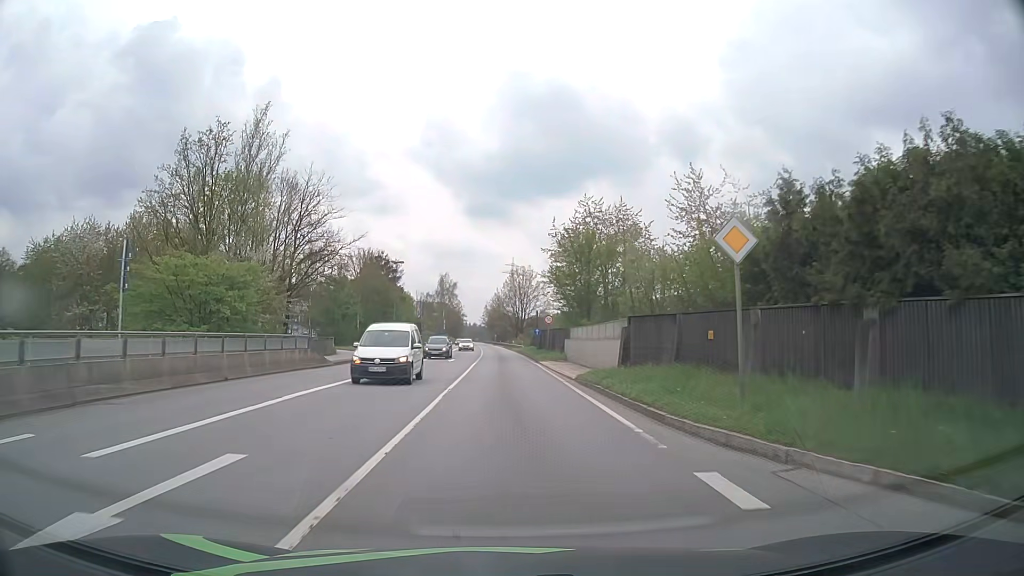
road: primary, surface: asphalt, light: Day
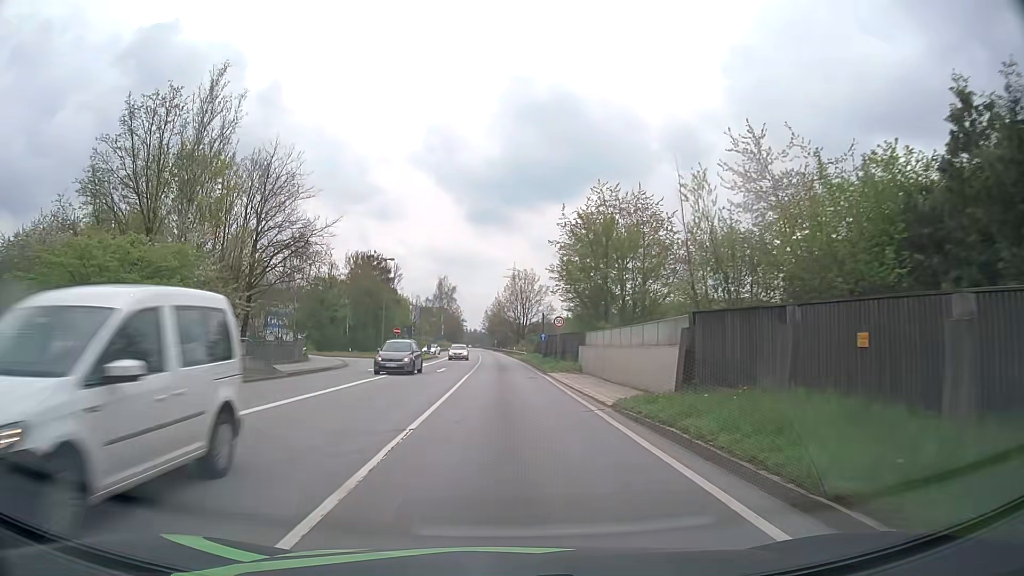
(0.0, +7.6) m; 0°
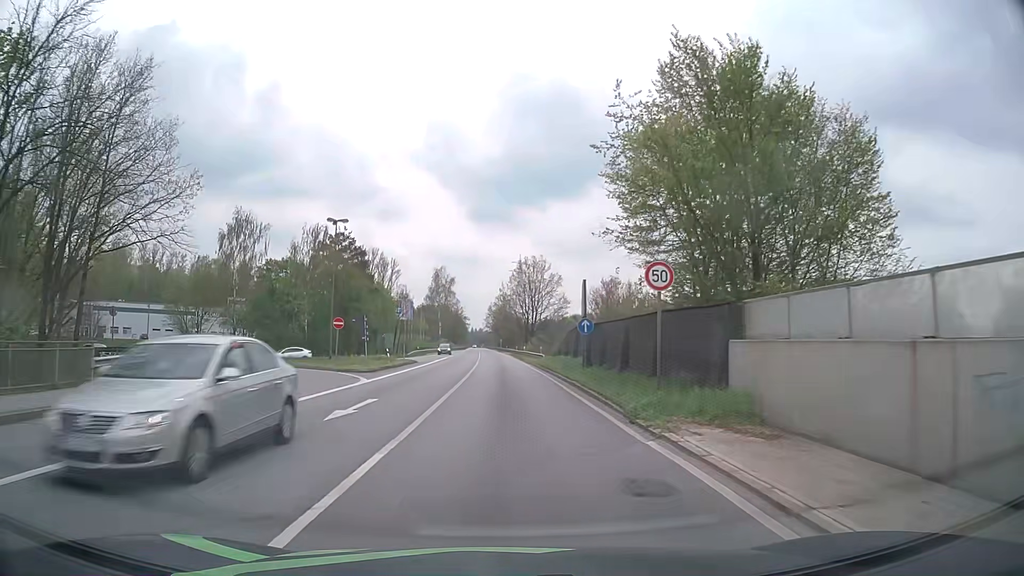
(-0.1, +22.8) m; 0°
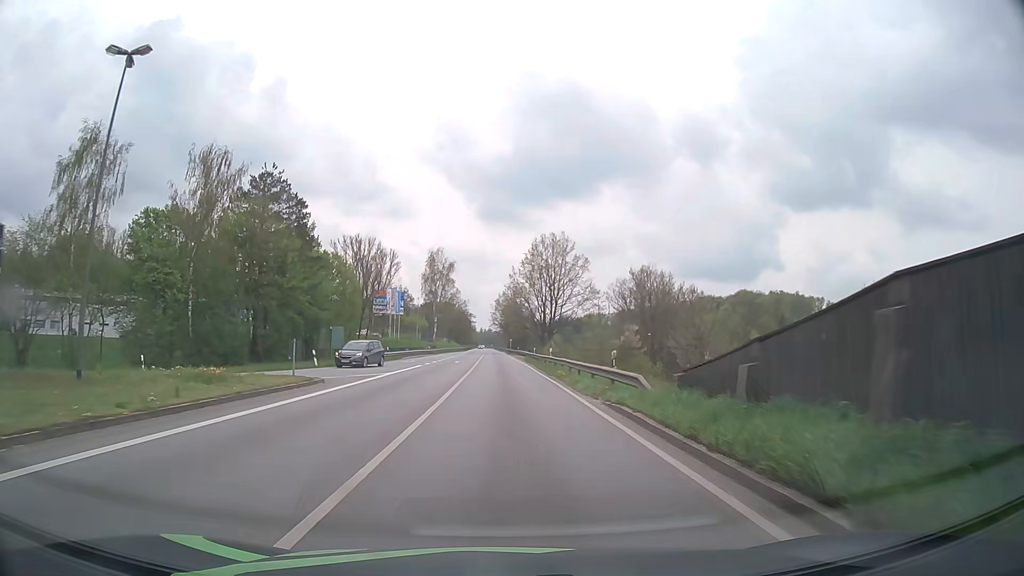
(-0.3, +30.4) m; -1°
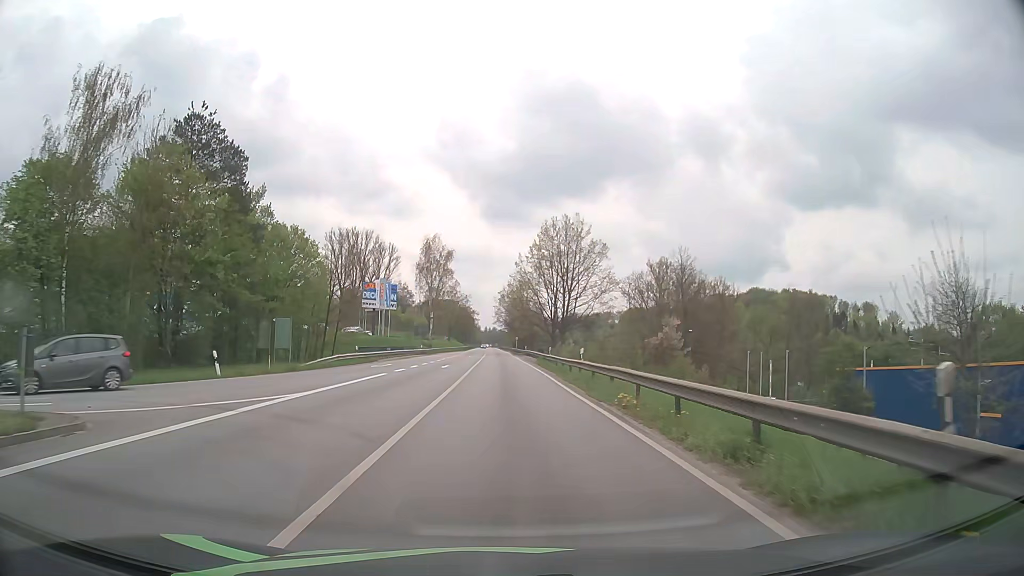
(-0.1, +15.2) m; -1°
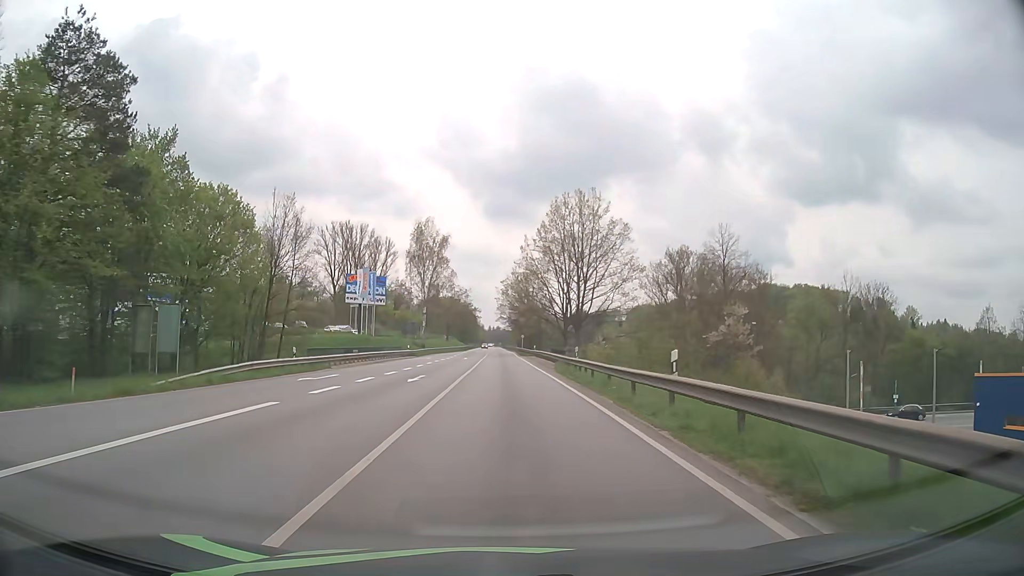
(0.0, +15.2) m; 0°
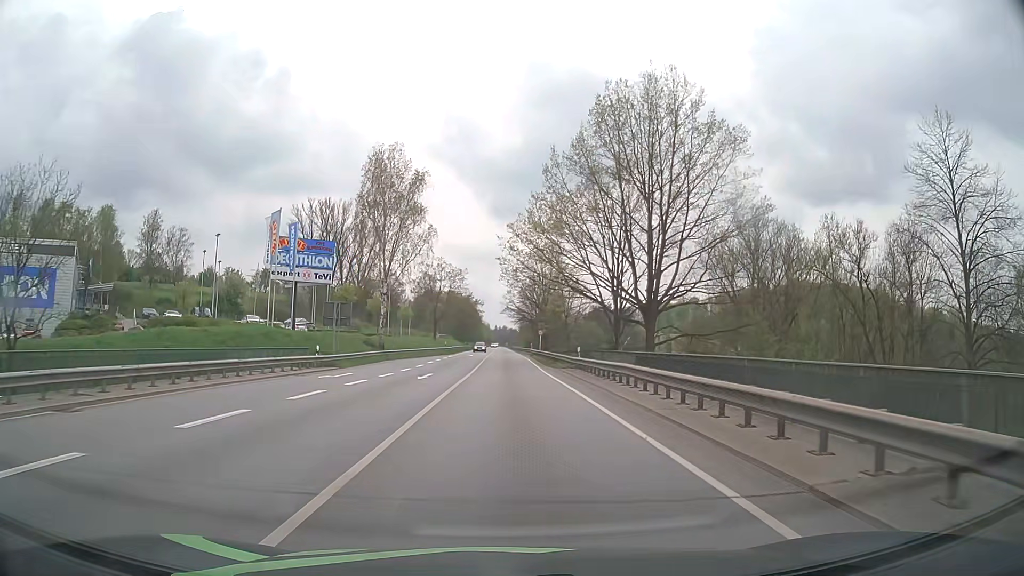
(-0.3, +38.0) m; -1°
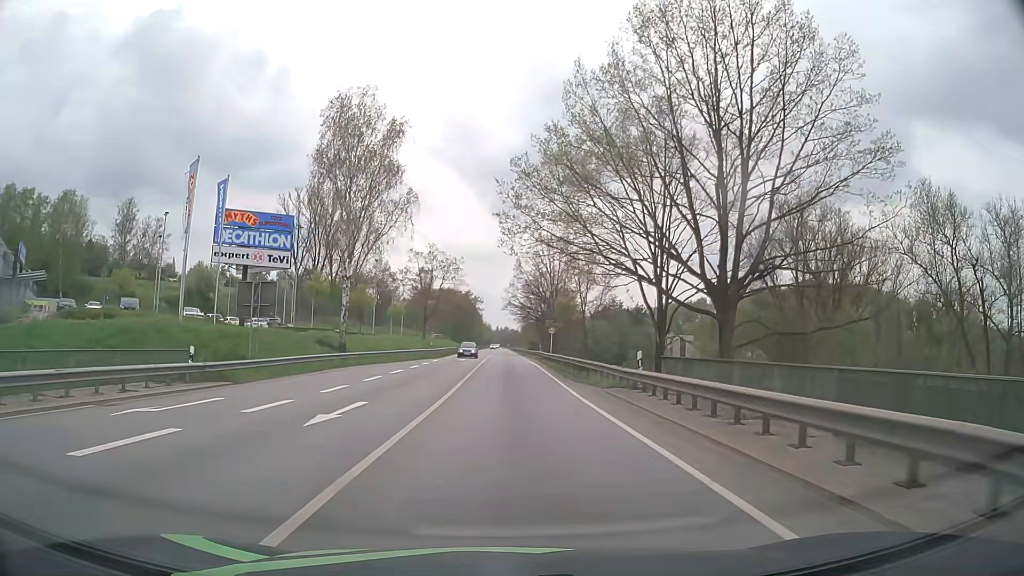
(0.0, +15.2) m; 0°
(0, +10) (0, +20) (0, +30) (0, +40) (0, +50) (0, +60) (0, +70) (0, +80) (0, +90) (0, +100) m
